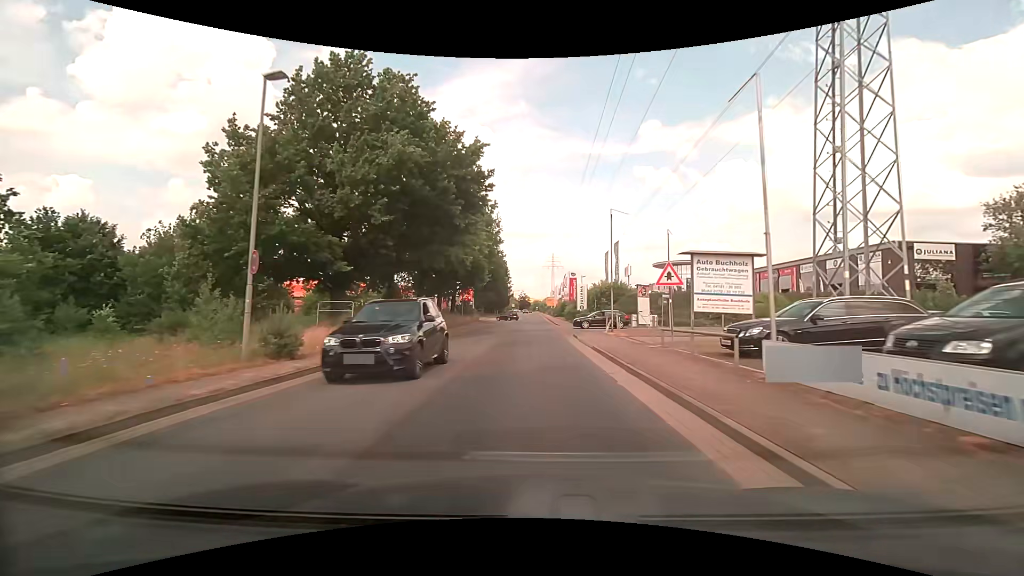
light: Day
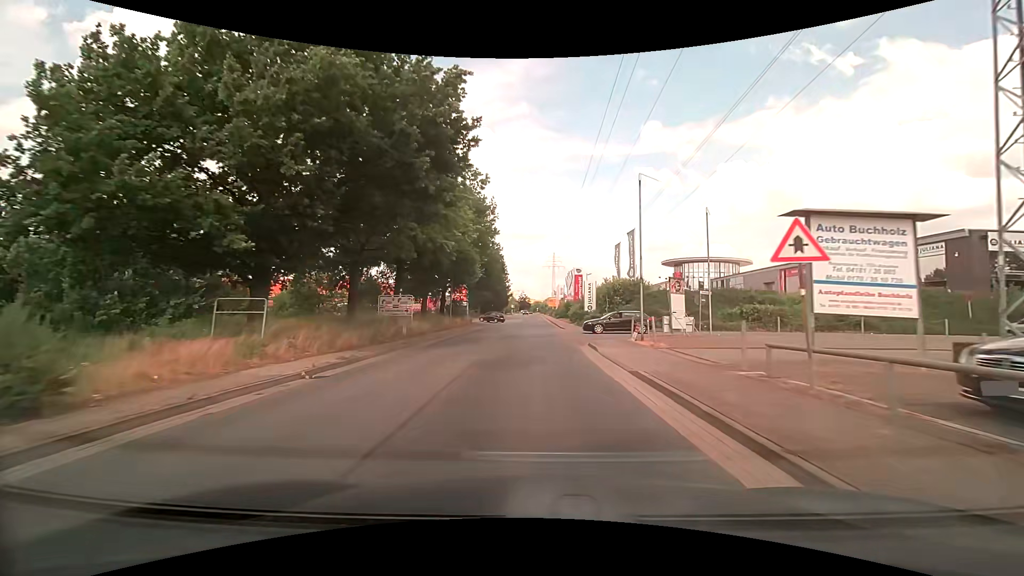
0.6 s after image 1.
(0.0, +7.4) m; 0°
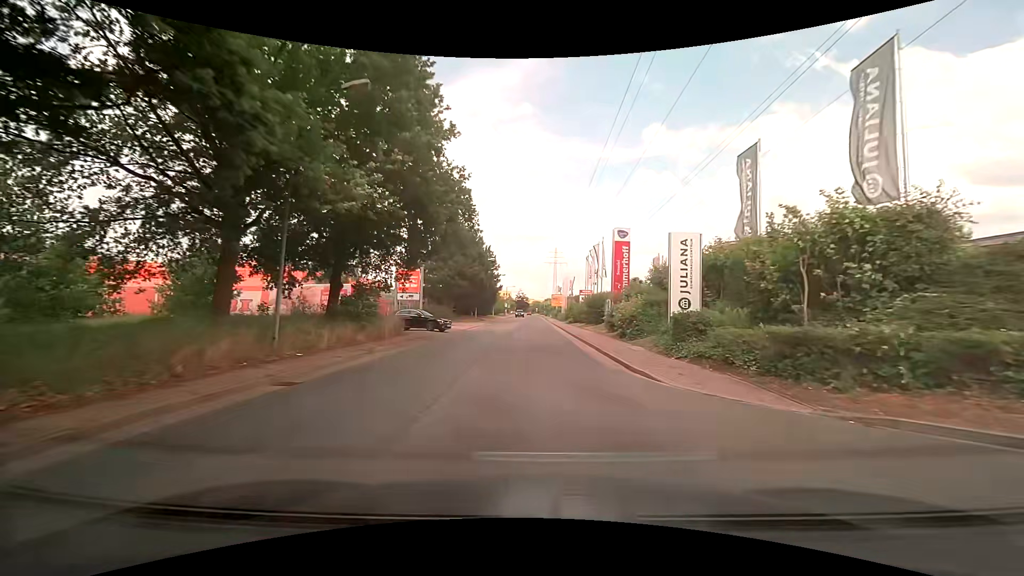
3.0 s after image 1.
(+0.1, +29.5) m; 0°
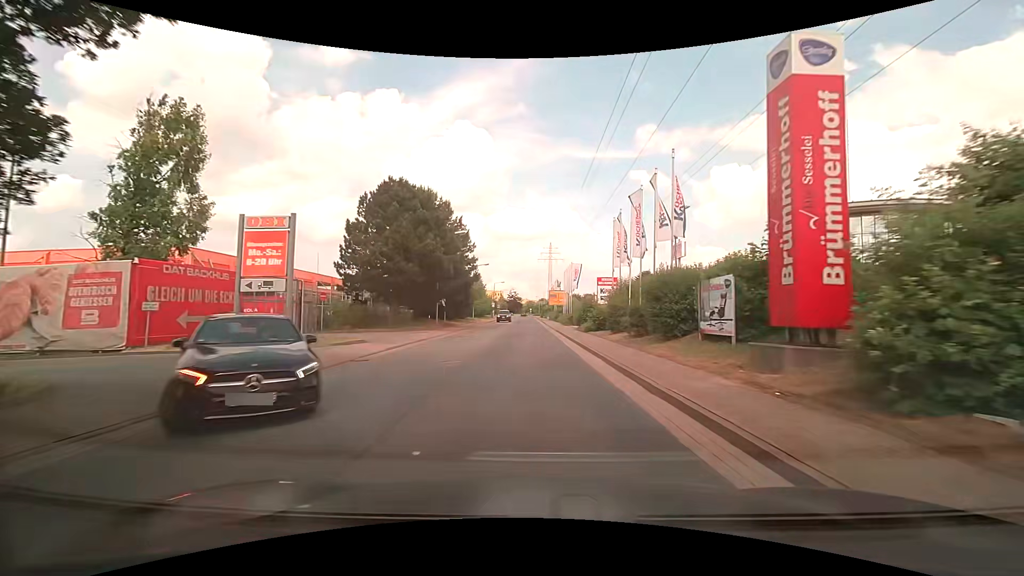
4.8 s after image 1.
(+0.2, +21.9) m; +1°
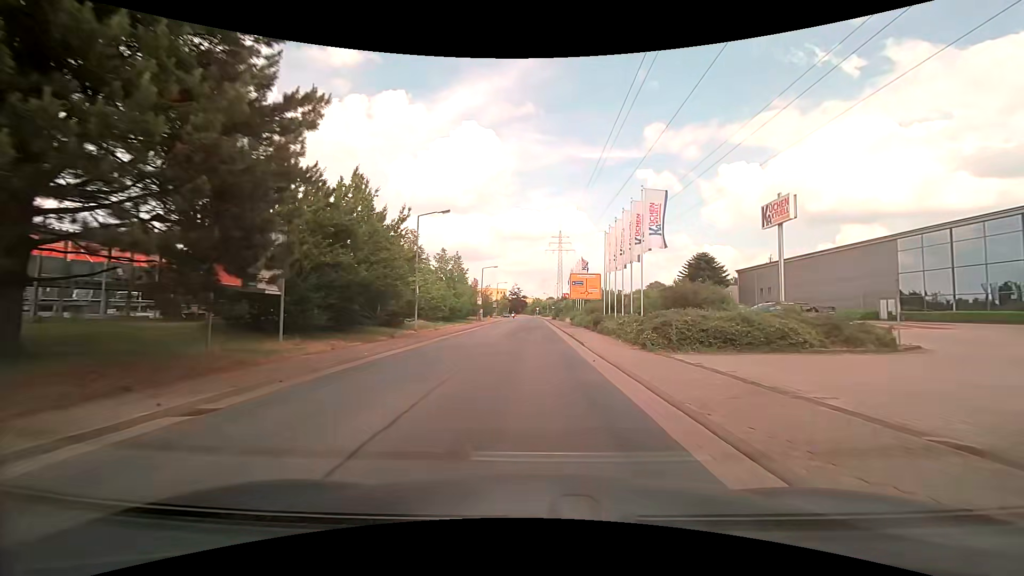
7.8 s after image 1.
(-0.3, +36.4) m; -1°
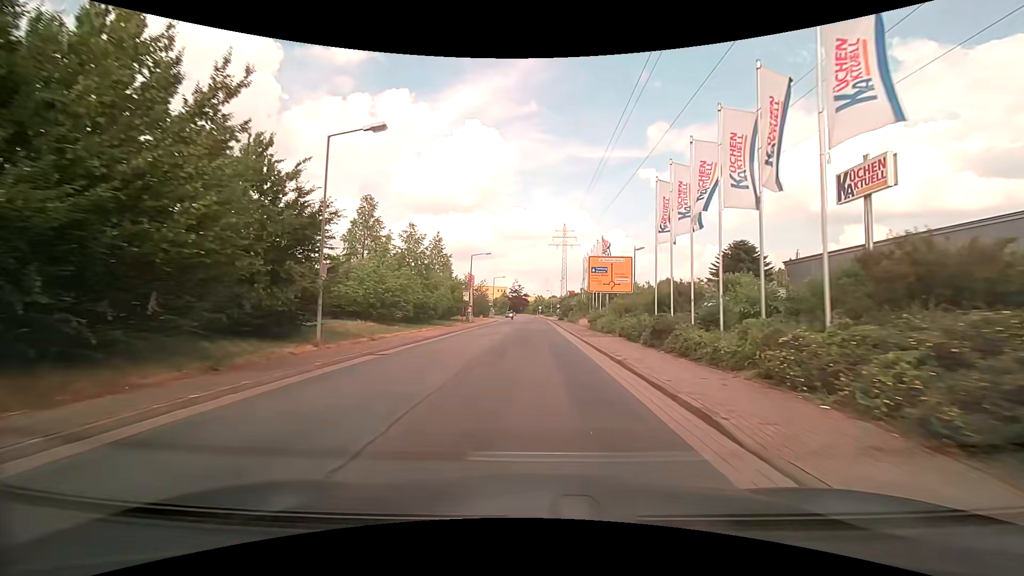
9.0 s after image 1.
(-0.1, +14.7) m; 0°
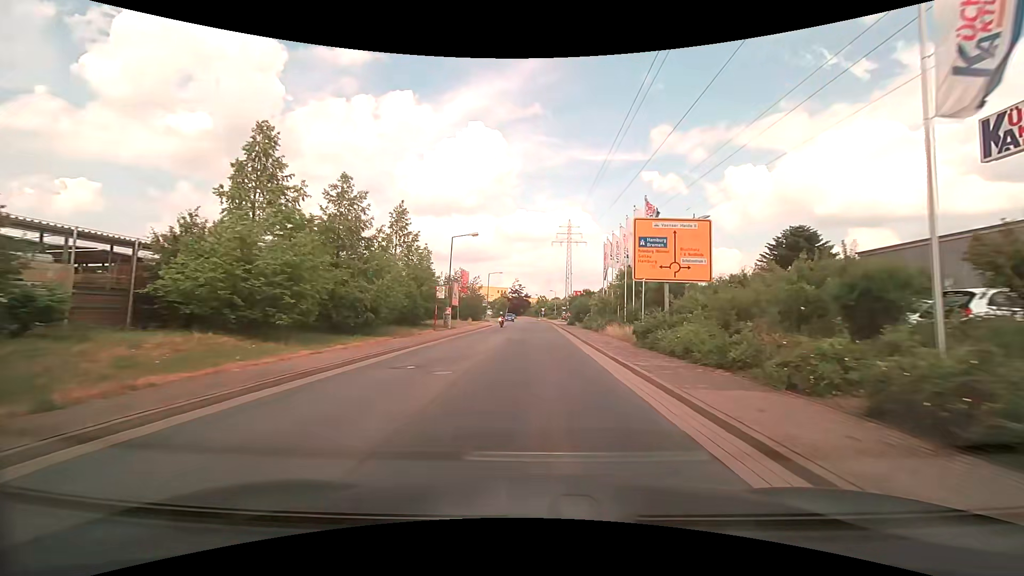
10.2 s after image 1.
(0.0, +14.9) m; 0°
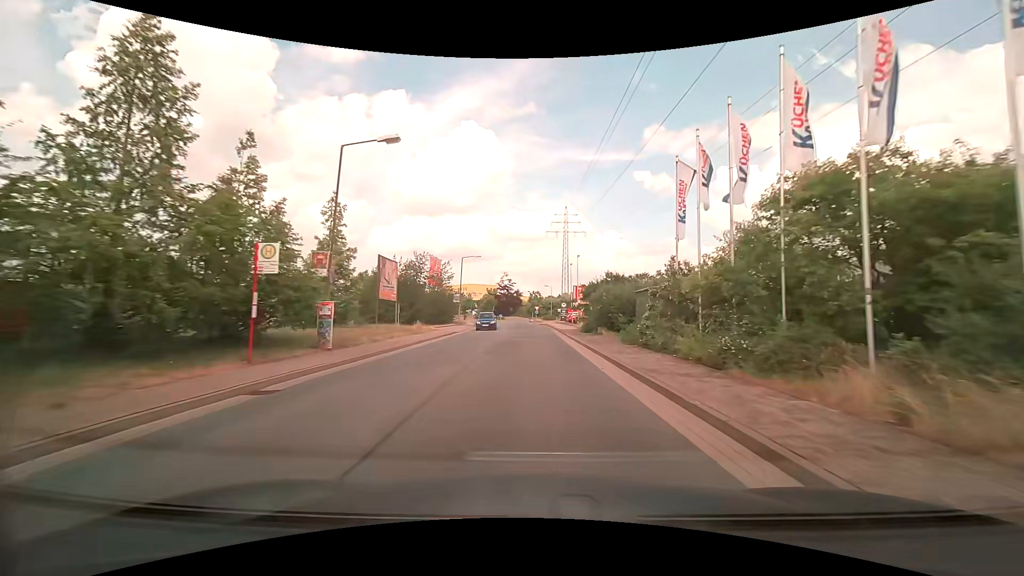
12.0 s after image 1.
(+0.2, +22.4) m; +1°
(0, +10) (0, +20) (0, +30) (0, +40) (0, +50) (0, +60) (-1, +70) (-2, +80) (-2, +90) (-3, +100) m
